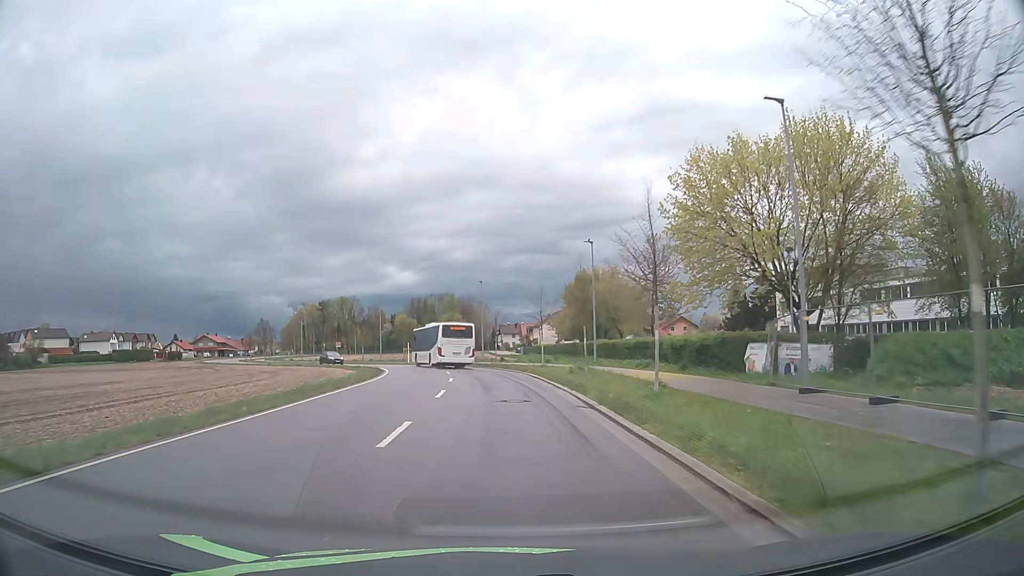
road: unclassified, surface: asphalt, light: Day
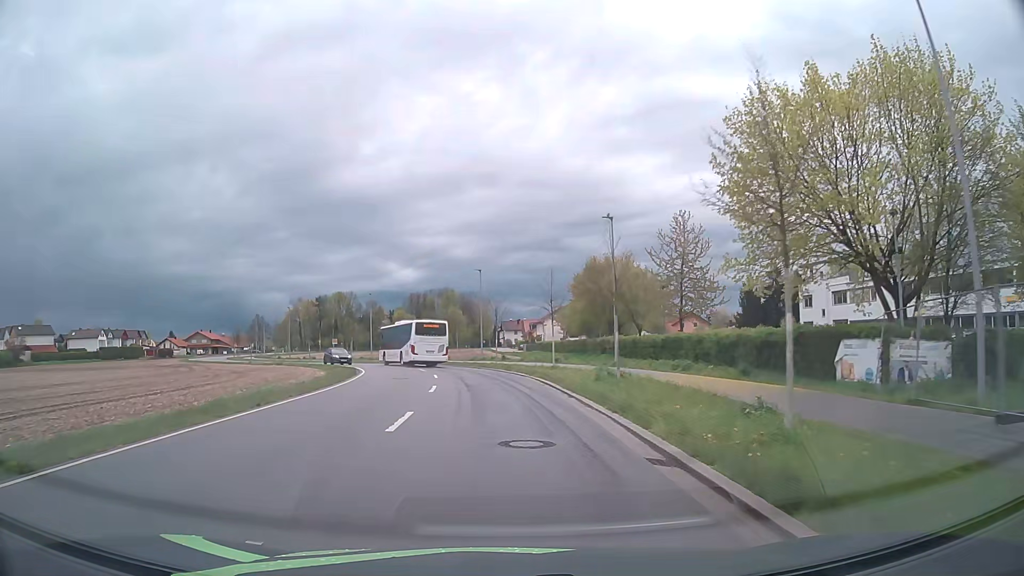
(0.0, +7.7) m; 0°
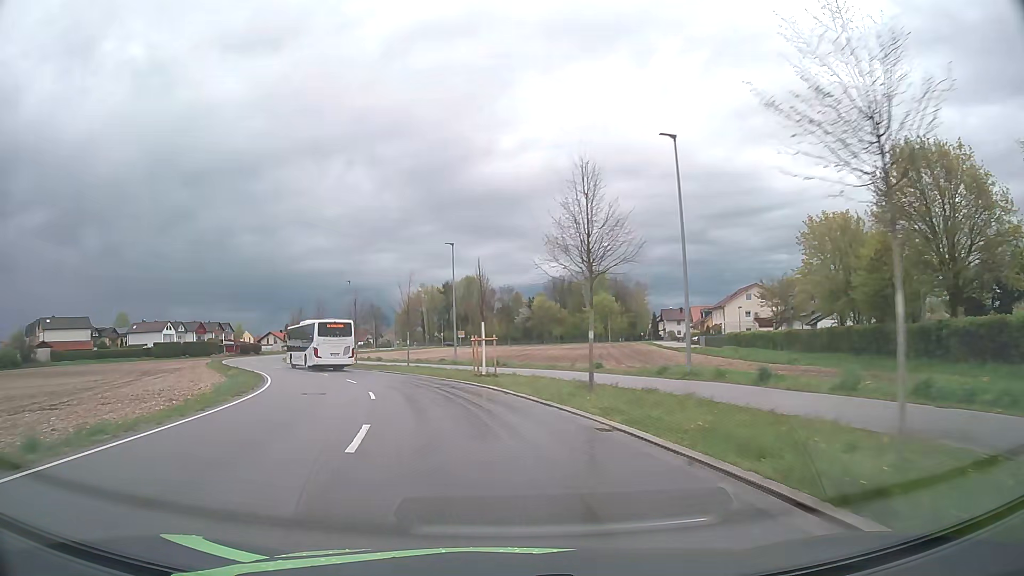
(-2.8, +38.1) m; -12°
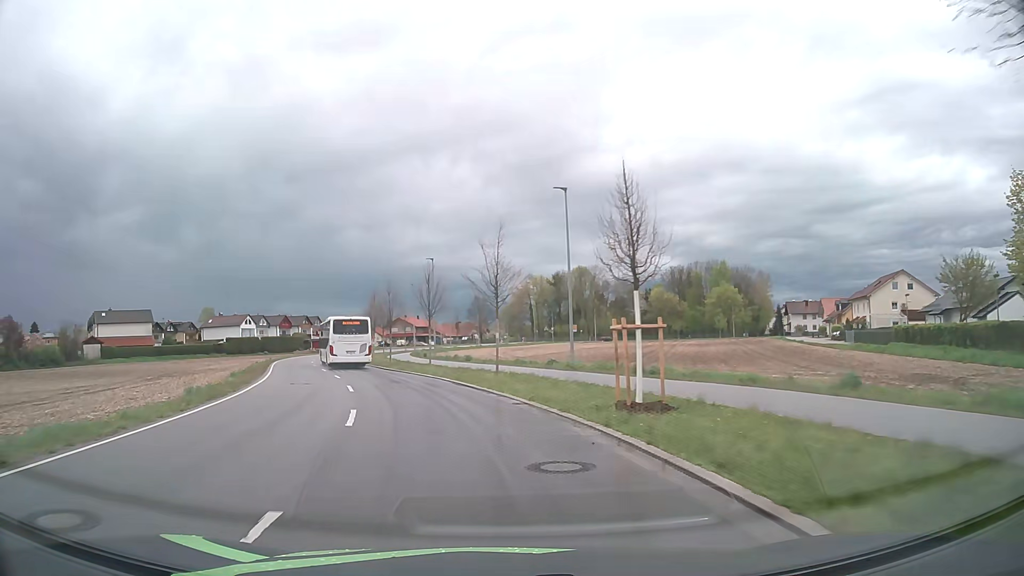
(-1.2, +15.2) m; -9°
(-1, +10) (-2, +20) (-5, +29) (-9, +39) (-12, +48) (-15, +58) (-18, +67) (-19, +77) (-20, +87) (-19, +97) m
